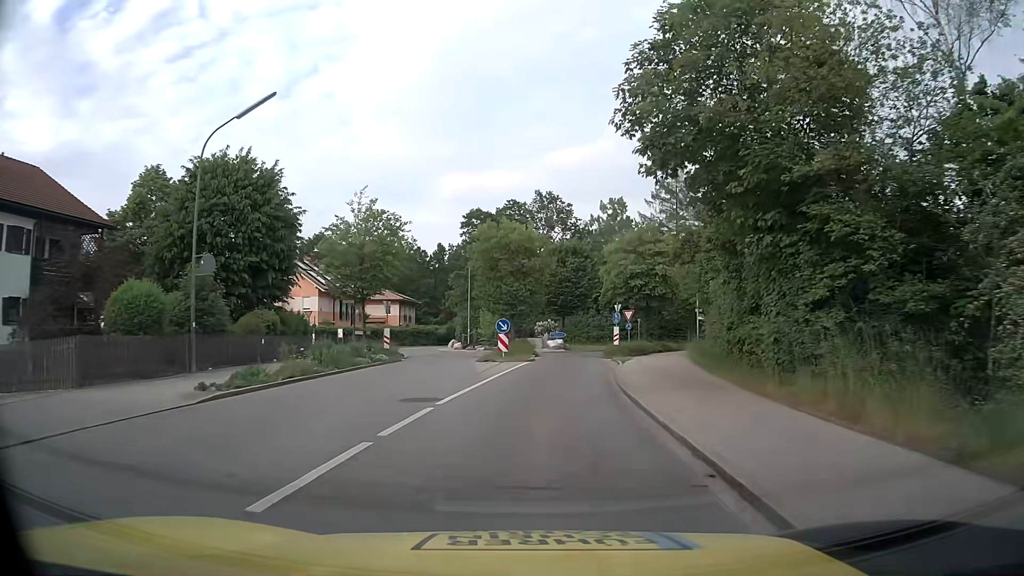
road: tertiary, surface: asphalt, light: Day
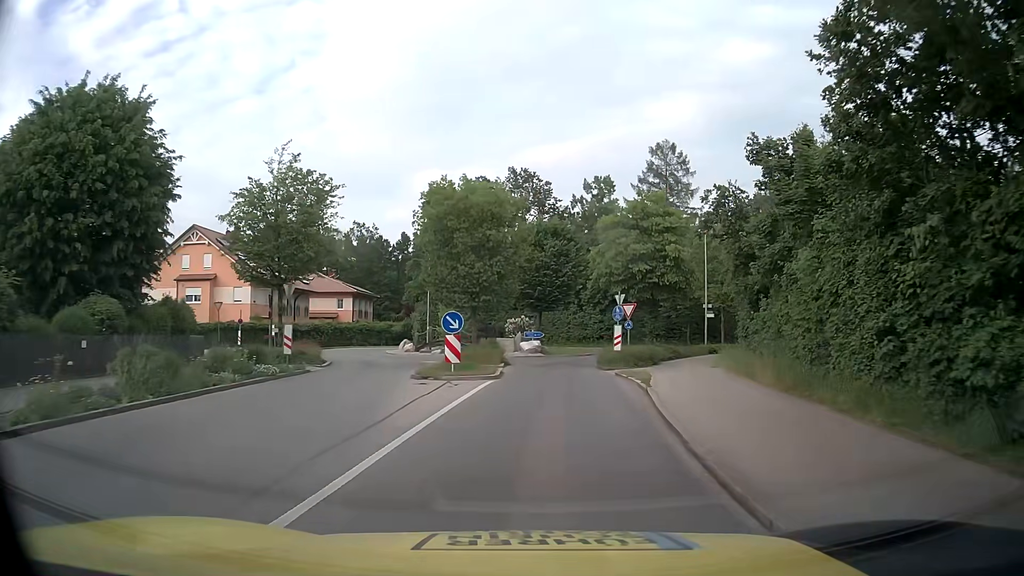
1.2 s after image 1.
(+0.1, +10.6) m; +2°
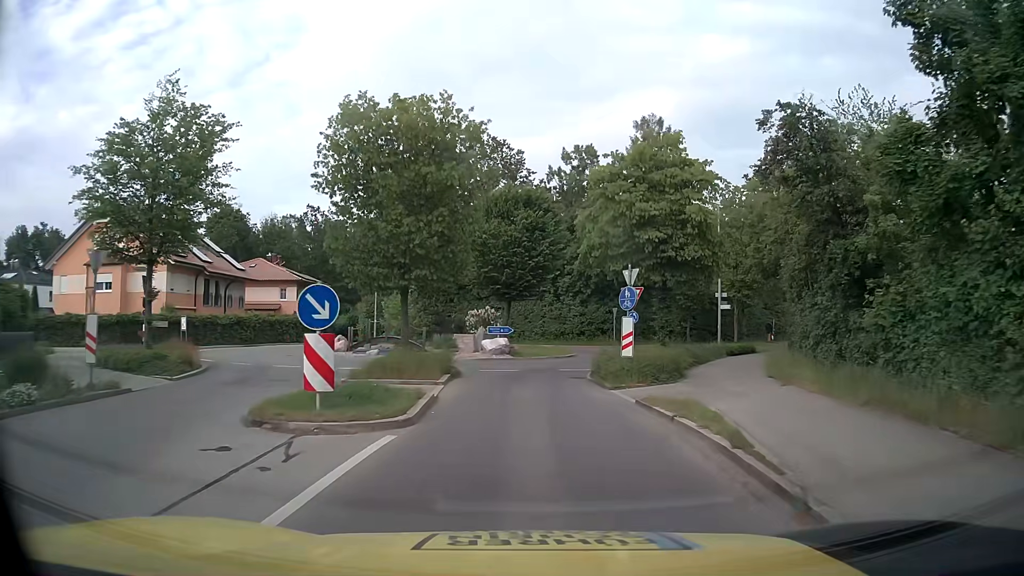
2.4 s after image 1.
(+0.3, +9.8) m; +2°
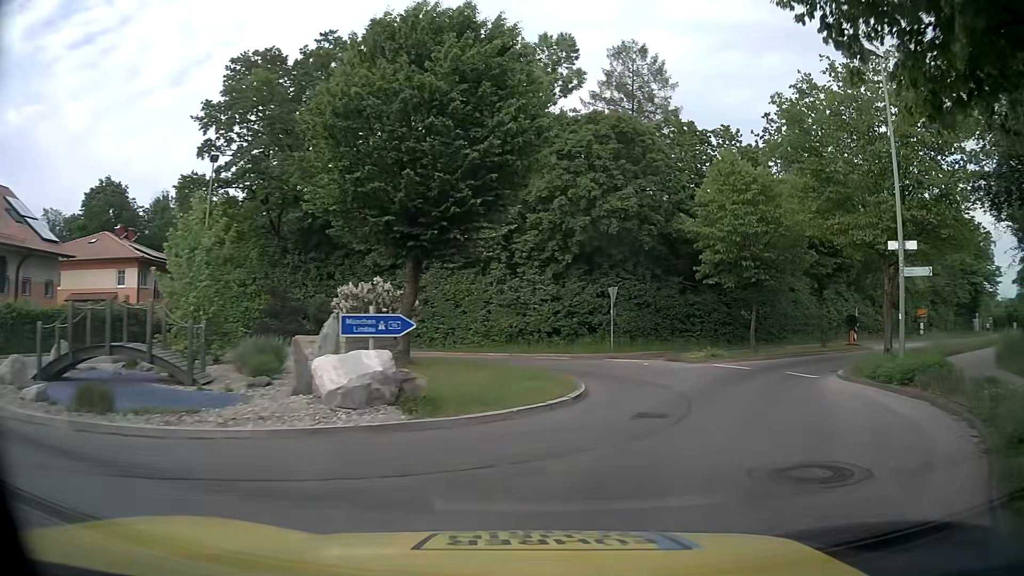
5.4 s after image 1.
(0.0, +21.6) m; +5°
(+2, +10) (+6, +19) (+13, +26) (+21, +32) (+29, +38) (+37, +44) (+45, +51) (+52, +57) (+60, +63) (+68, +70) m
